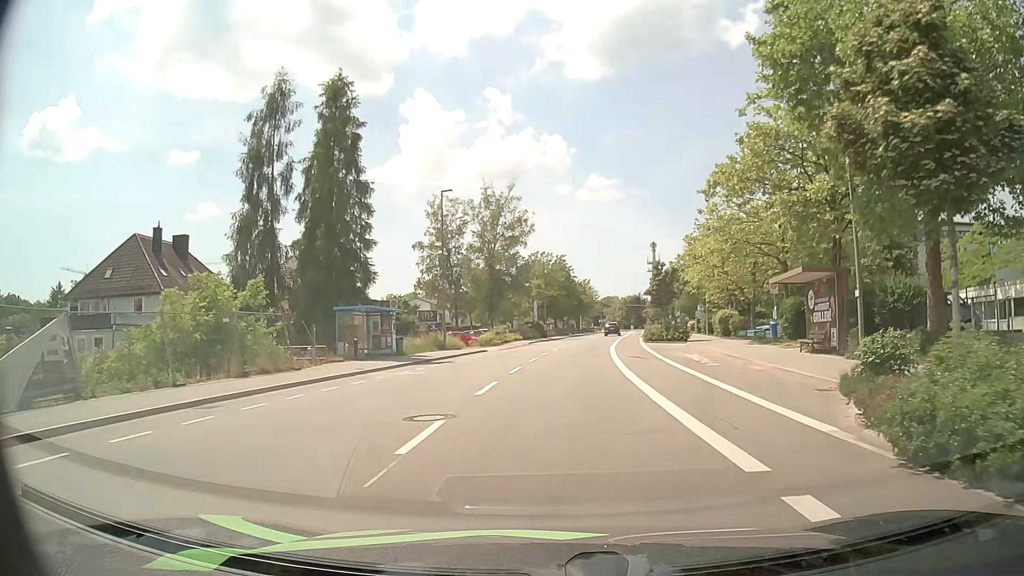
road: tertiary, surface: asphalt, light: Day
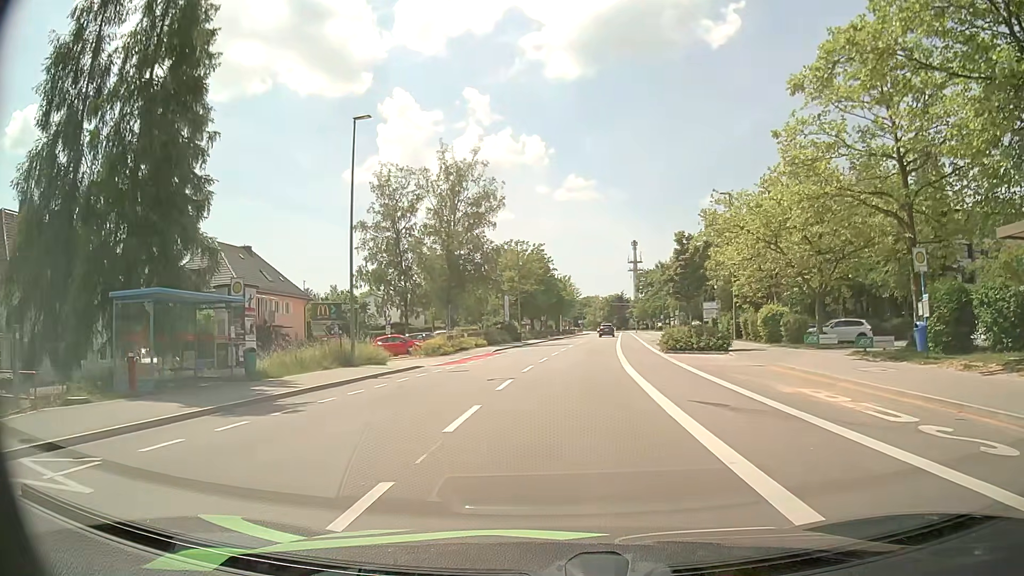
(+0.3, +16.1) m; +2°
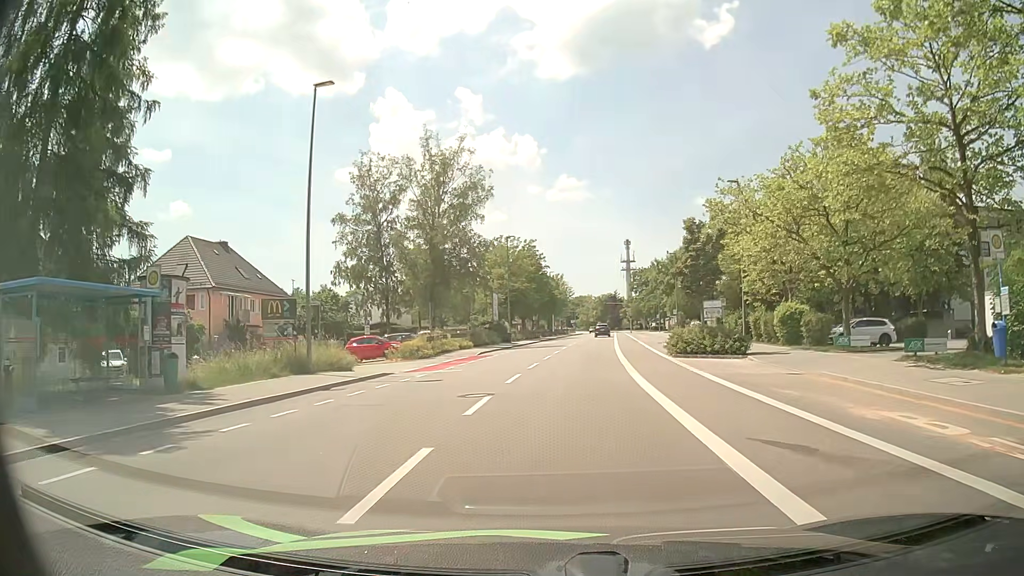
(0.0, +4.2) m; +1°
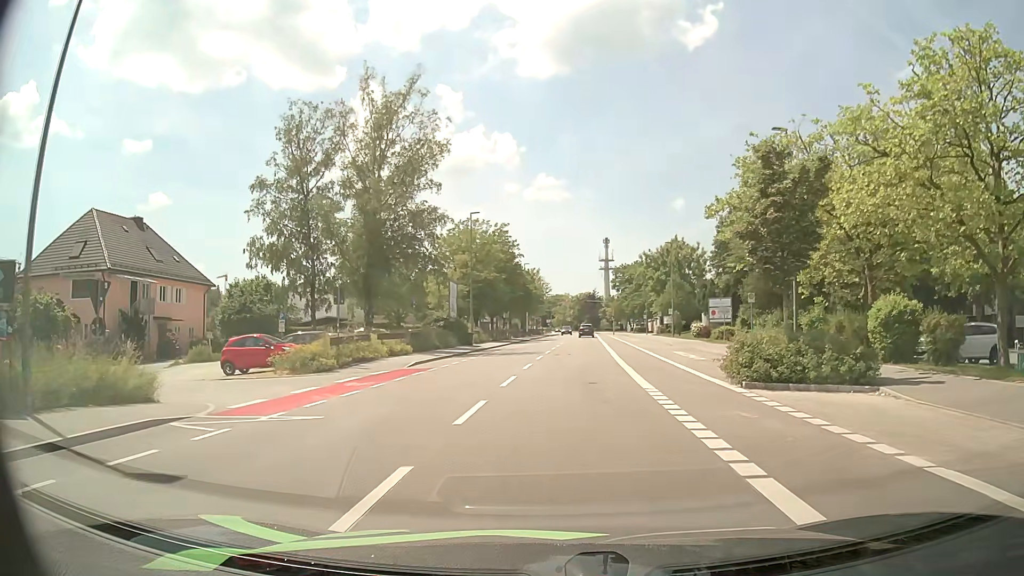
(+0.1, +13.1) m; +2°
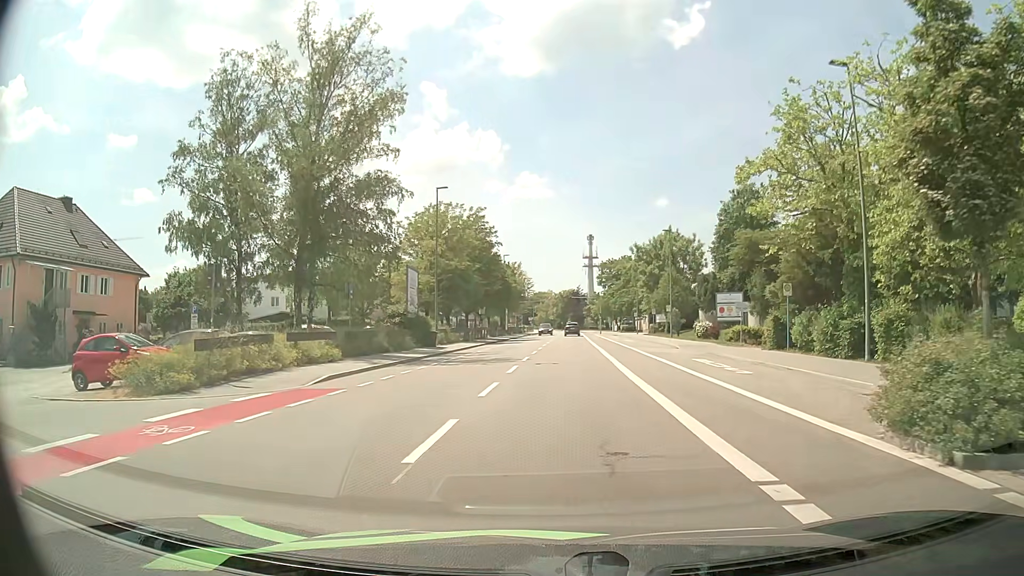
(+0.1, +8.9) m; +1°
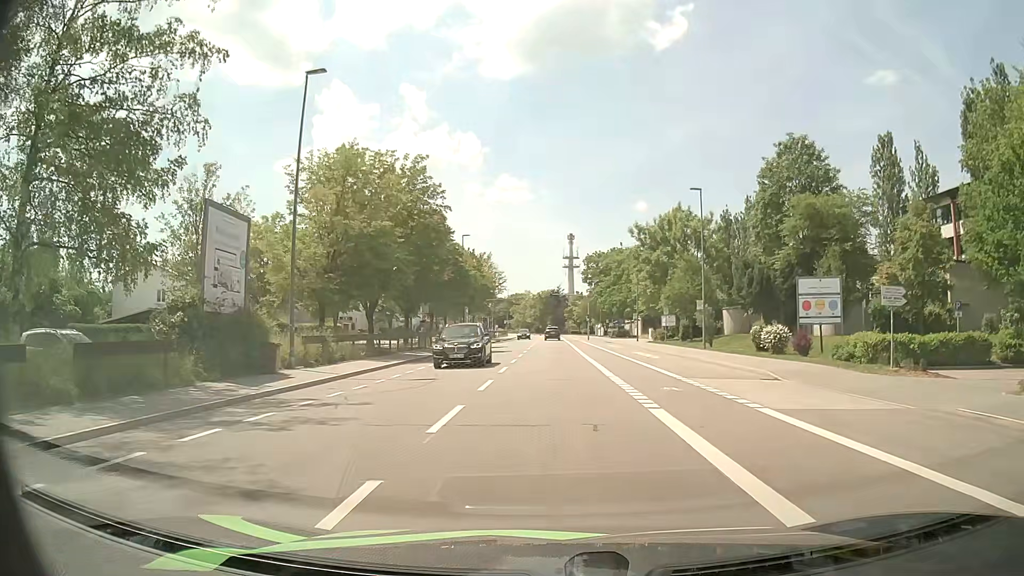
(+0.5, +21.7) m; +2°
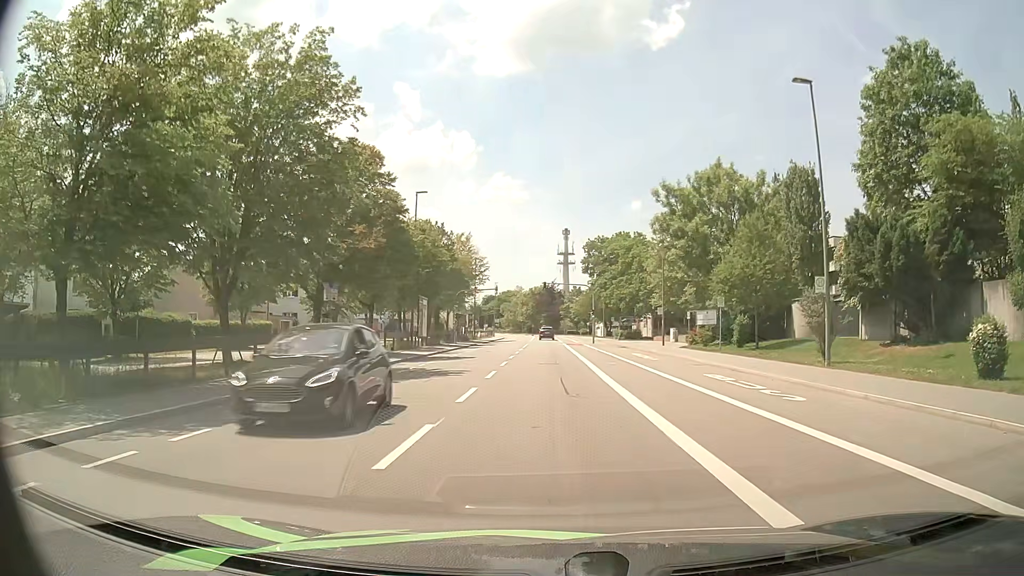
(+0.2, +20.3) m; +1°
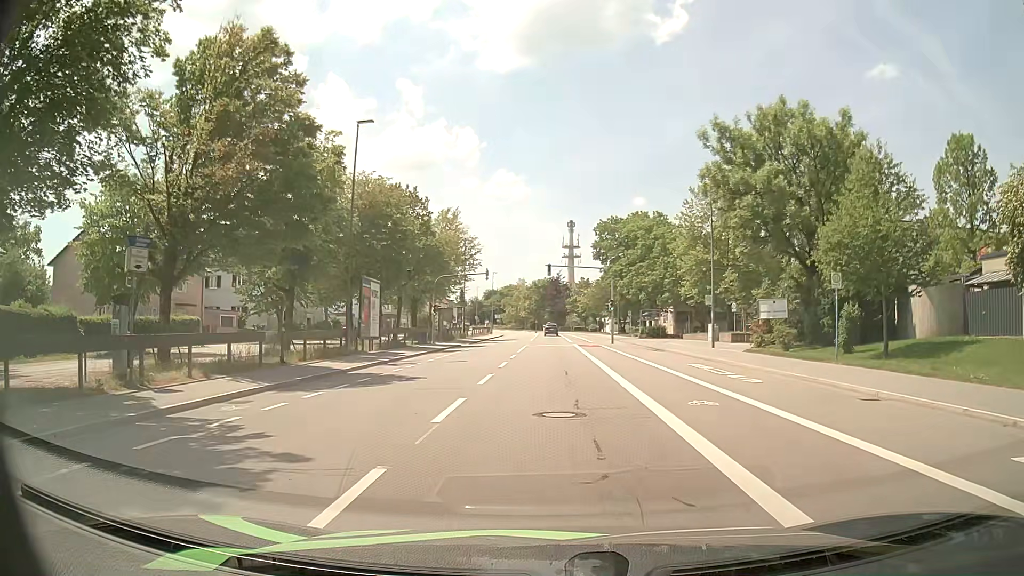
(-0.1, +15.2) m; 0°
(0, +10) (0, +20) (0, +30) (0, +40) (0, +50) (0, +60) (0, +70) (0, +80) (0, +90) (-1, +100) m
